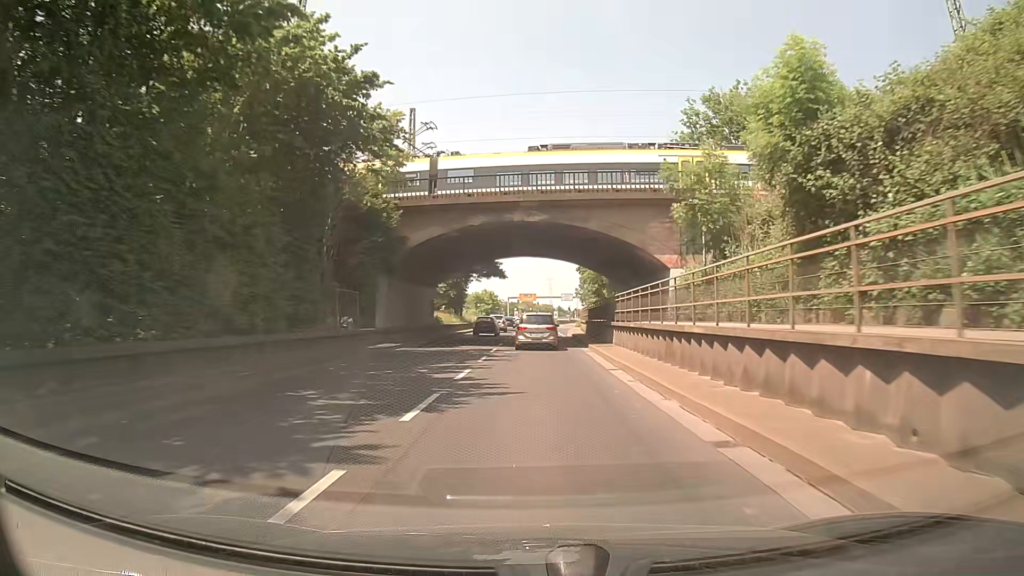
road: trunk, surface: asphalt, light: Day
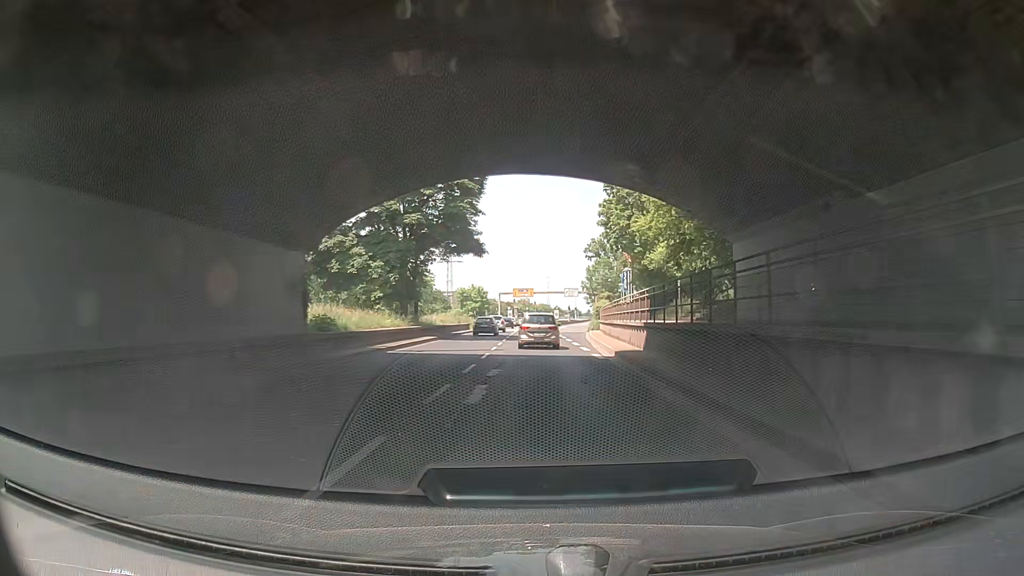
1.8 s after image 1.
(0.0, +28.4) m; 0°
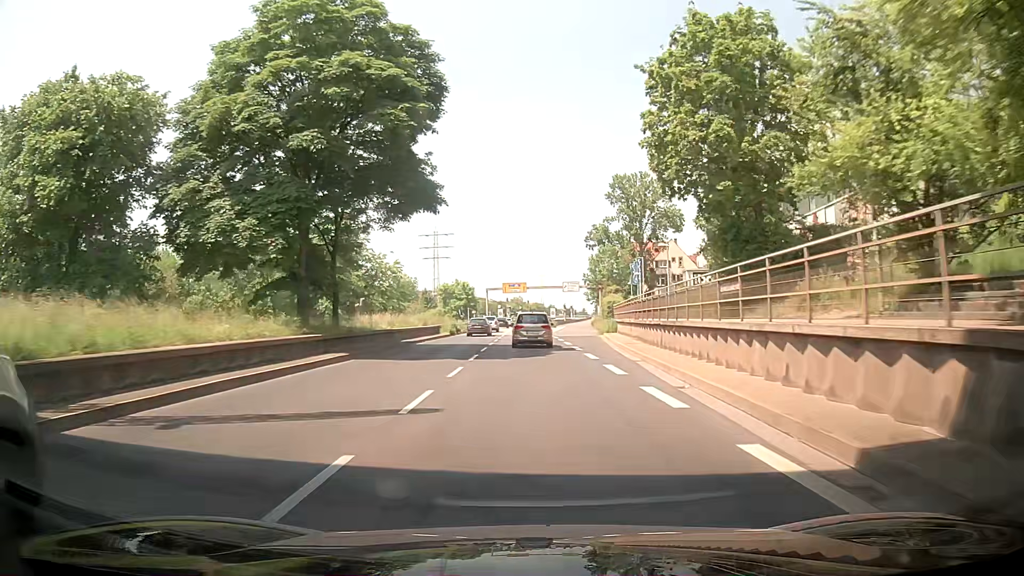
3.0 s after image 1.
(+0.2, +19.0) m; +1°
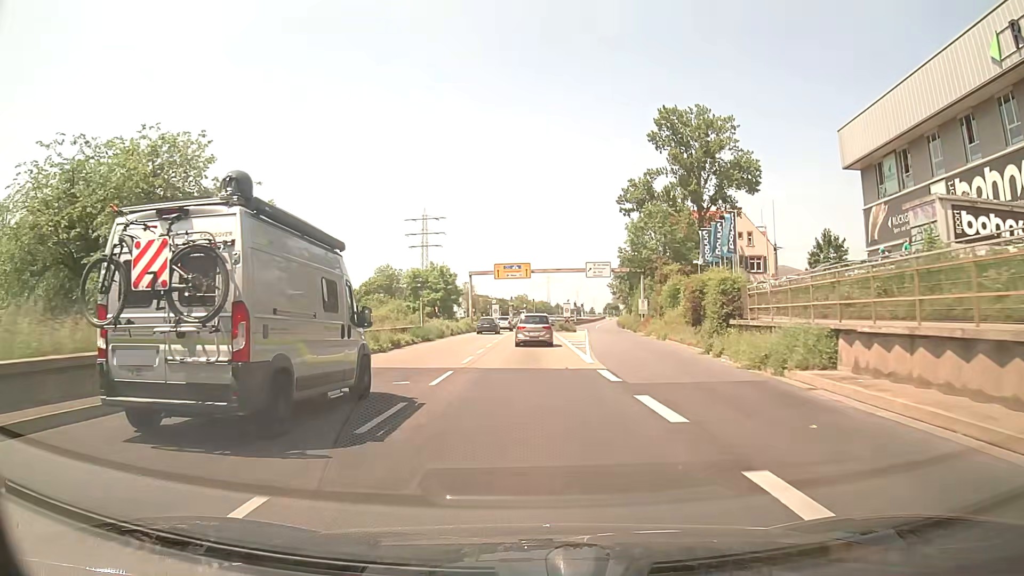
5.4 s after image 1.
(0.0, +37.8) m; -1°
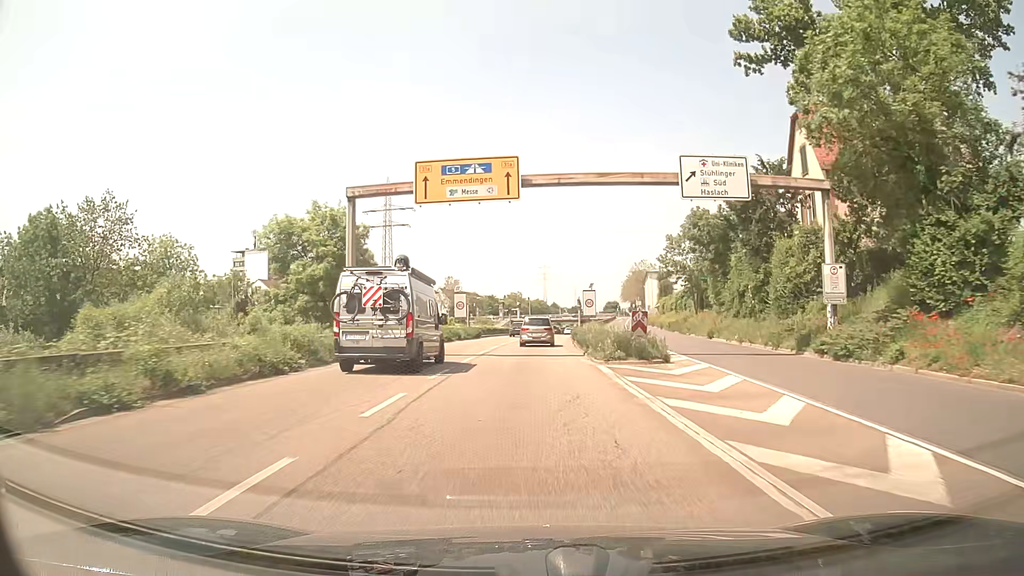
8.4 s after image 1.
(+0.7, +47.7) m; +1°
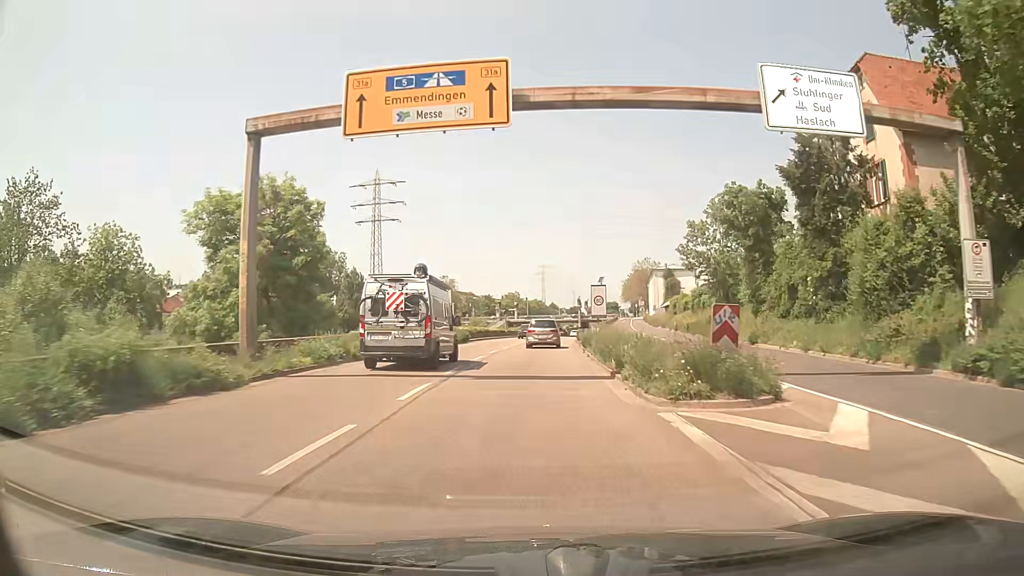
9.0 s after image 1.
(0.0, +9.7) m; 0°
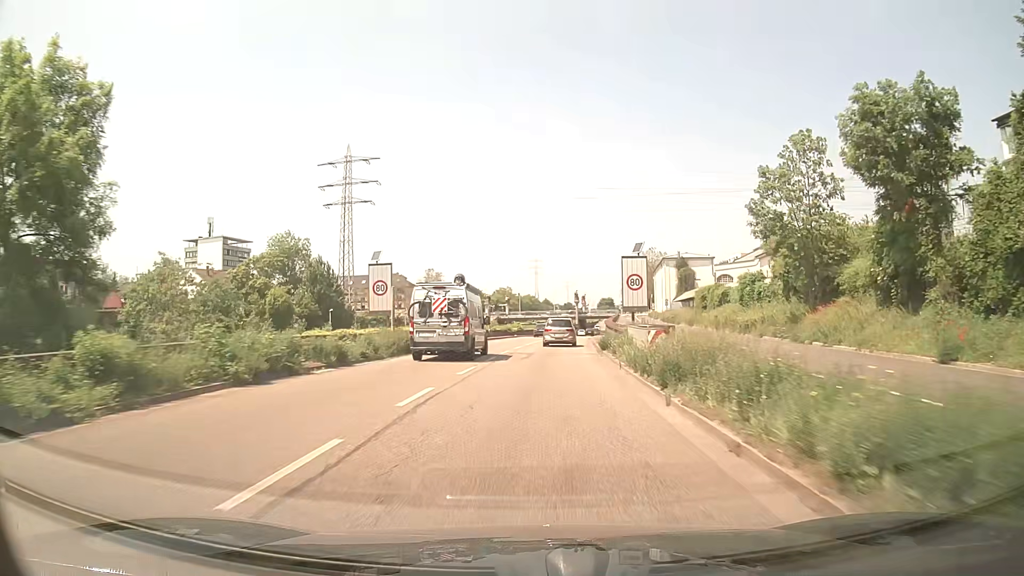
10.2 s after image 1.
(+0.1, +19.6) m; 0°
